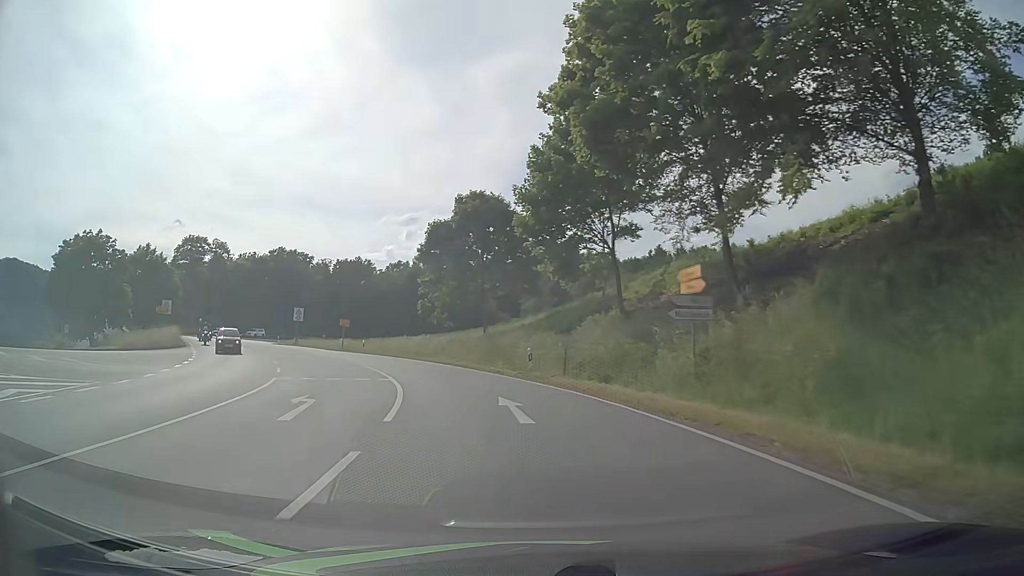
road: primary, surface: asphalt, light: Day
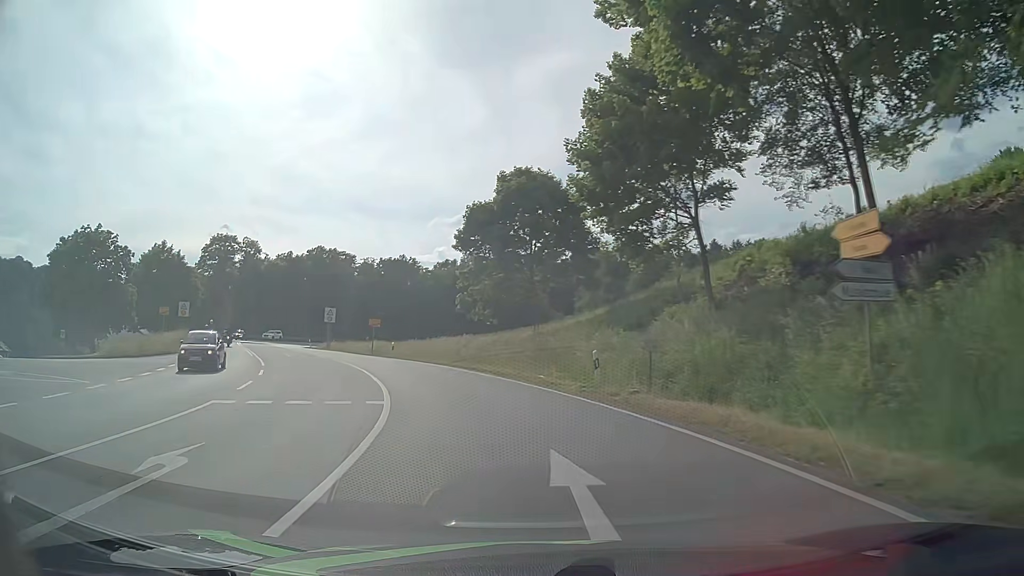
(-0.3, +7.7) m; -4°
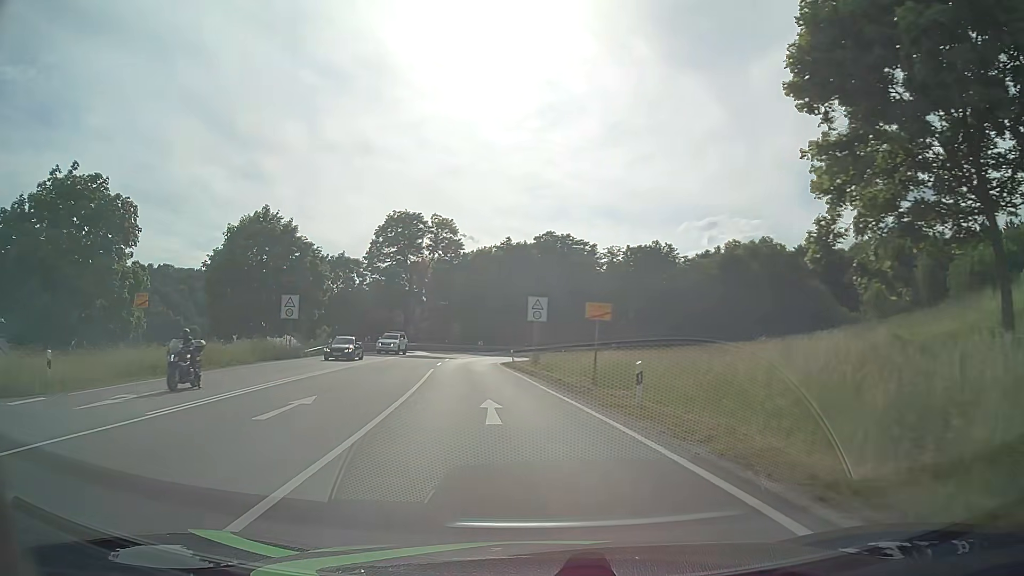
(-5.7, +29.8) m; -22°
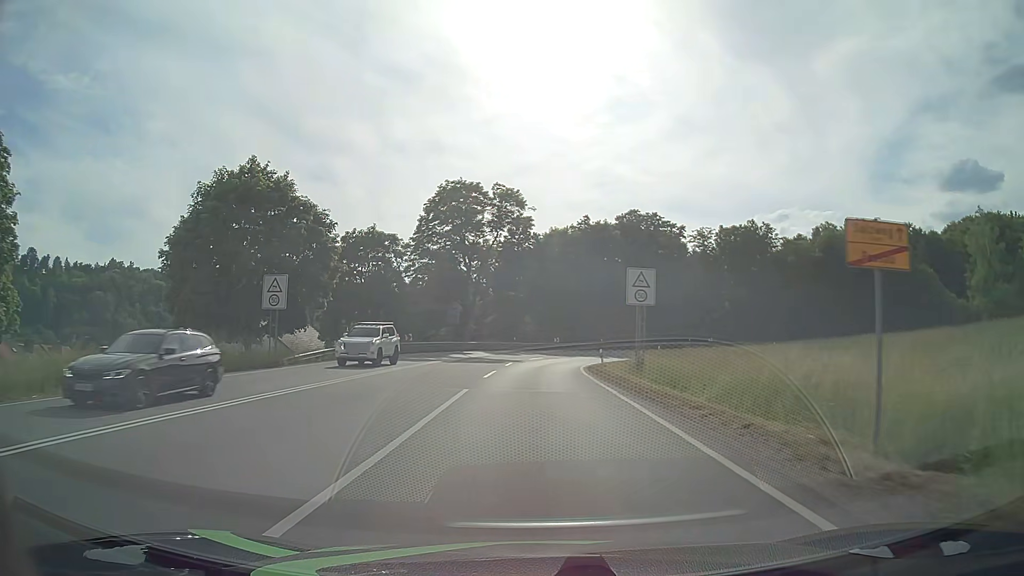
(-1.0, +15.2) m; -7°
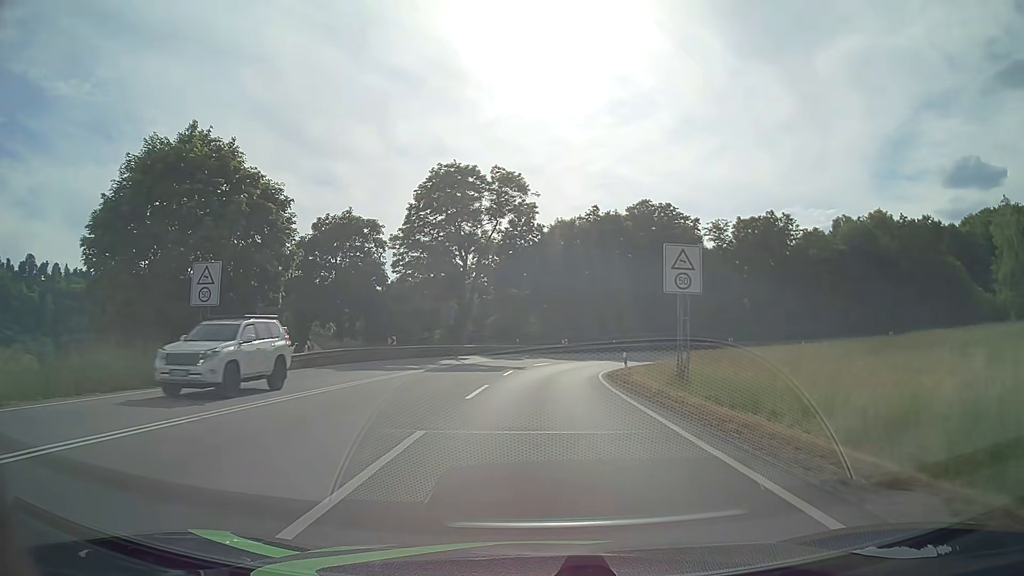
(0.0, +7.7) m; -1°
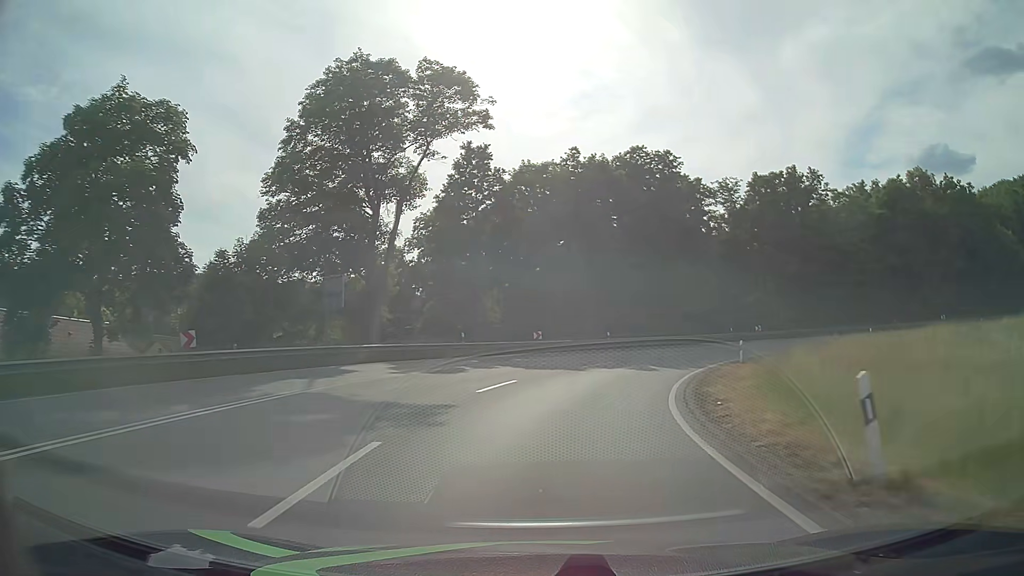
(+0.4, +23.1) m; +3°
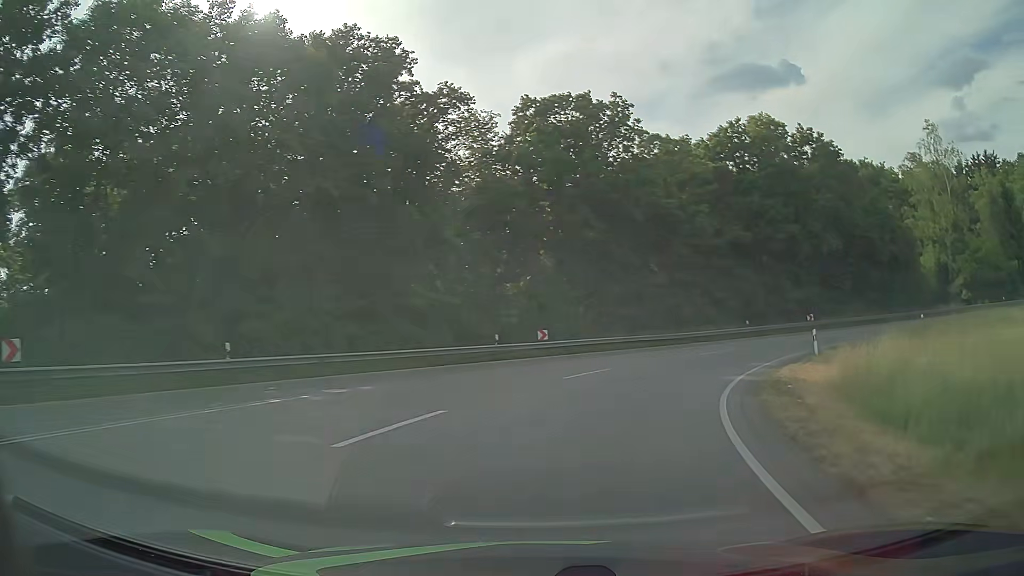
(+5.3, +29.9) m; +24°
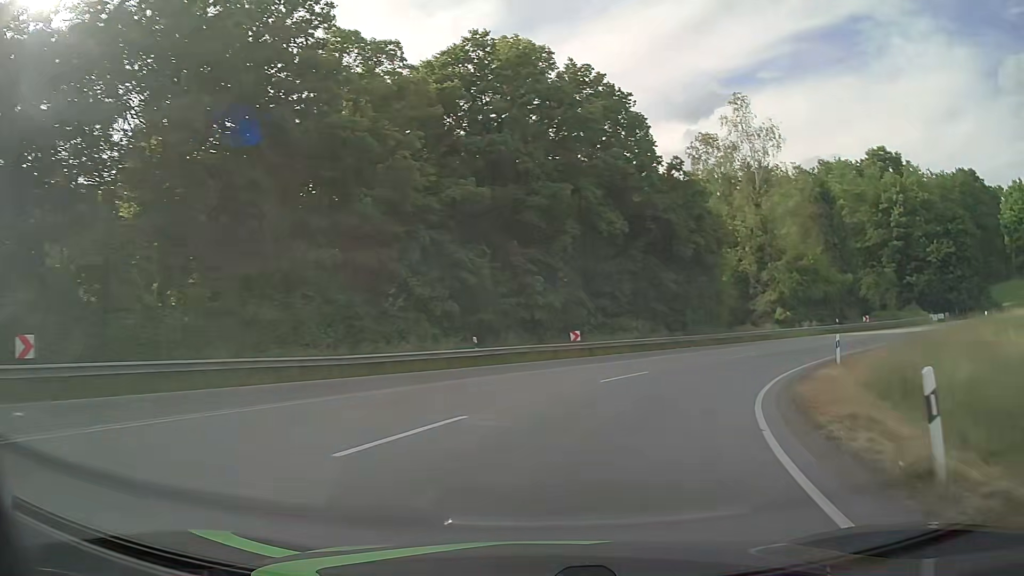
(+4.9, +21.8) m; +26°
(+1, +10) (+4, +19) (+9, +28) (+16, +35) (+25, +40) (+34, +43) (+44, +45) (+54, +44) (+64, +41) (+72, +36) m
